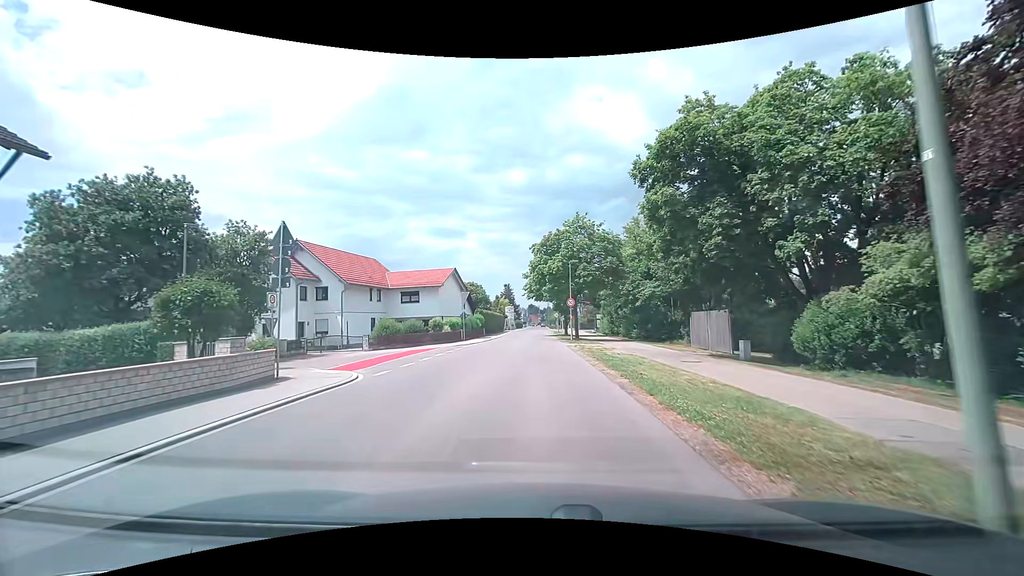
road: tertiary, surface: asphalt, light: Day
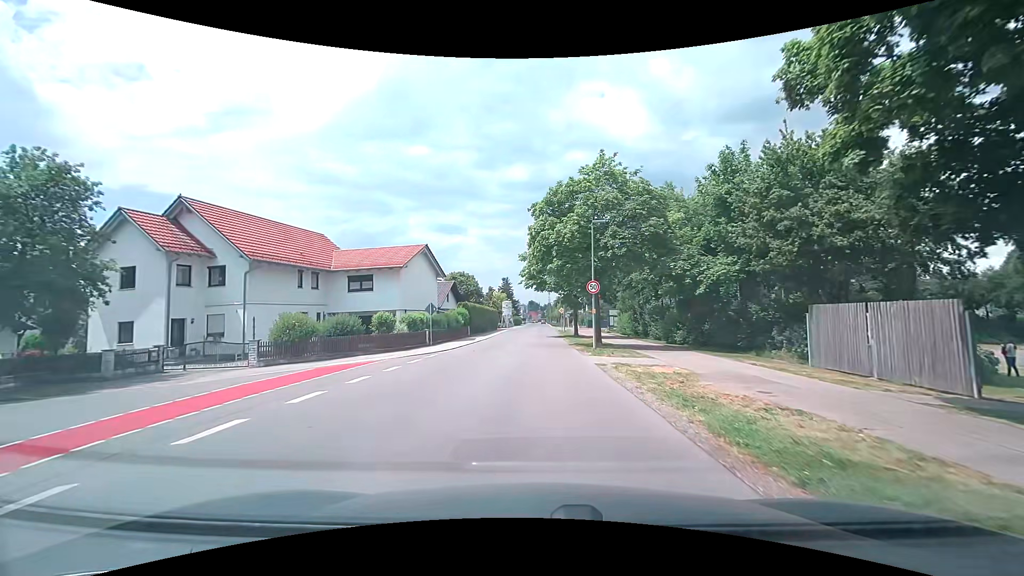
(-0.1, +14.6) m; 0°
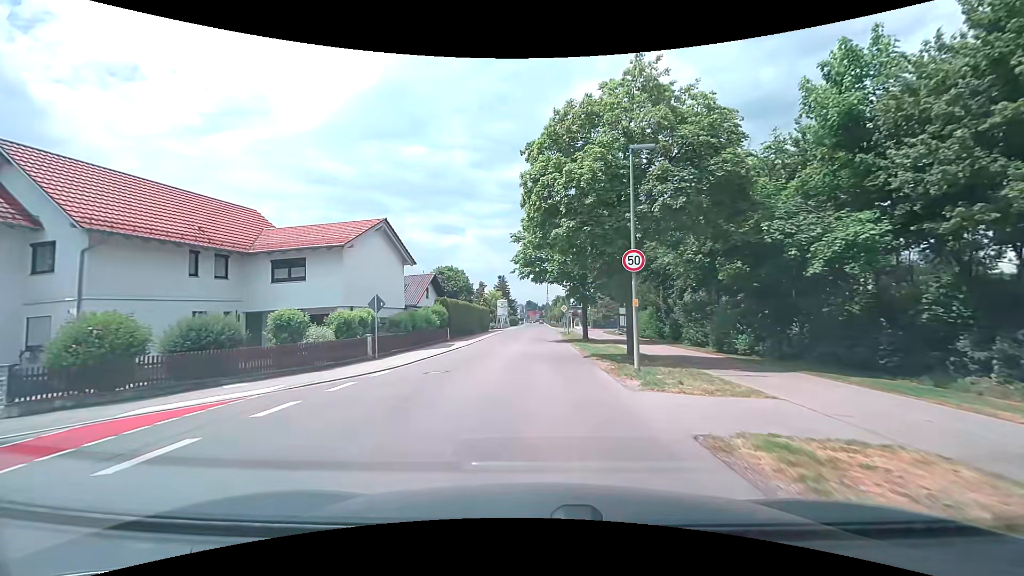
(0.0, +10.4) m; +1°
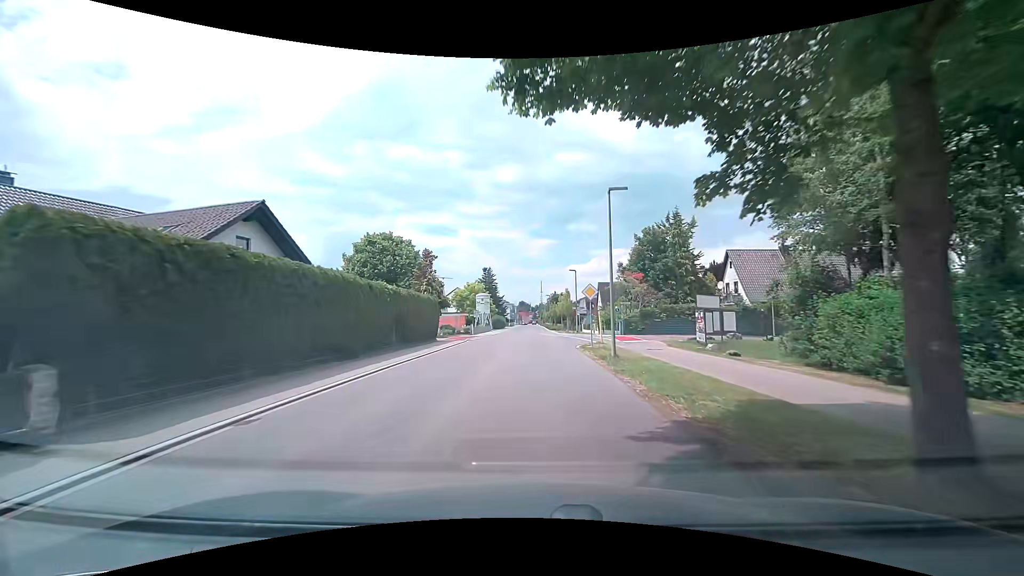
(-0.3, +31.4) m; 0°
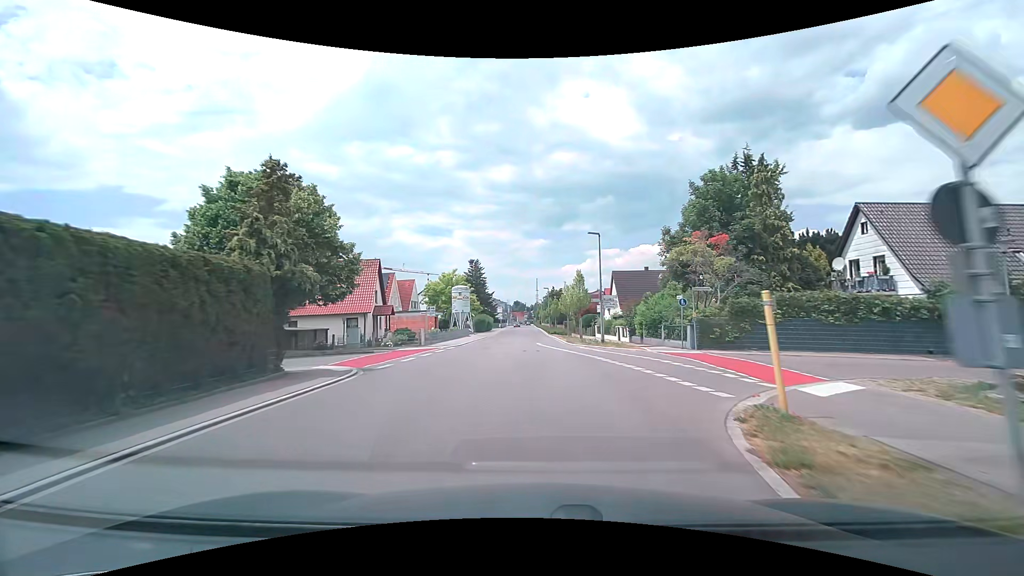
(+0.1, +21.2) m; 0°
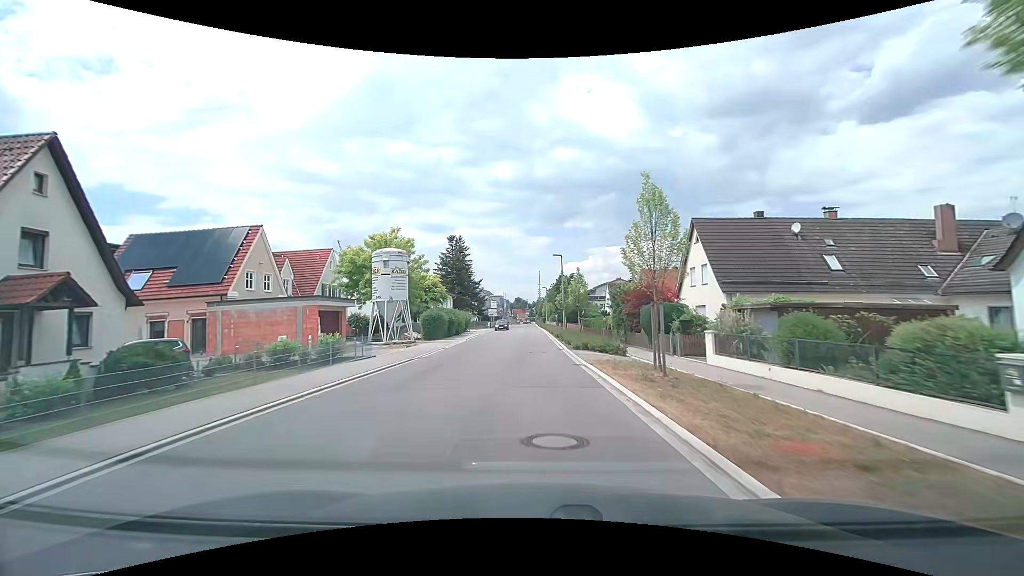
(-0.1, +33.7) m; 0°
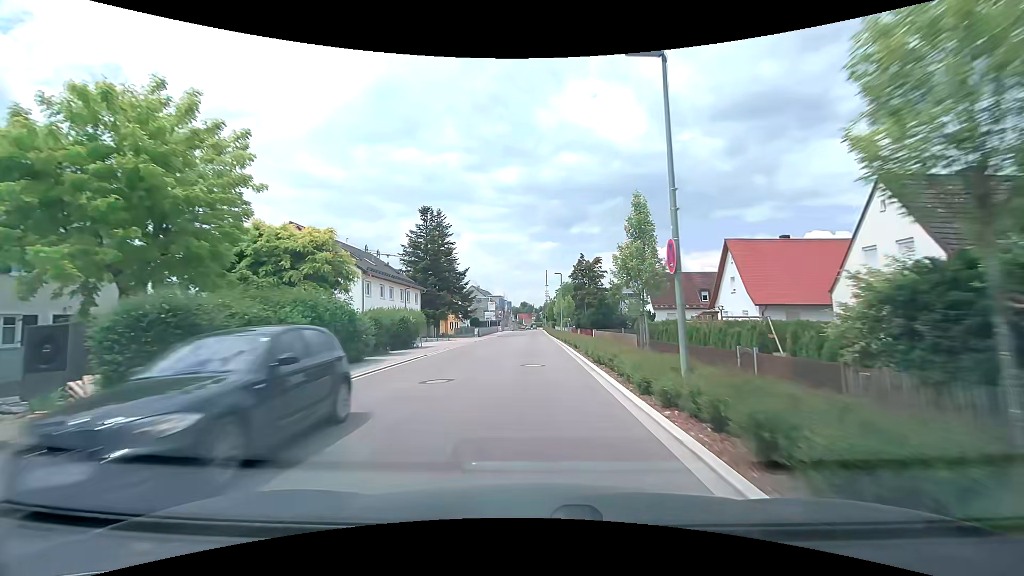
(-0.3, +28.4) m; -1°
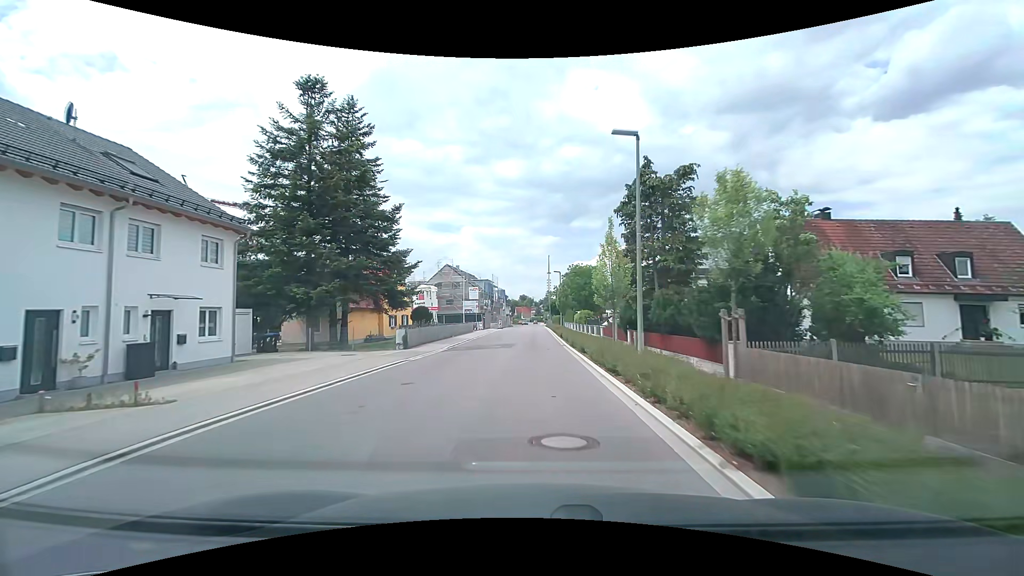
(-0.2, +35.7) m; 0°
(0, +10) (0, +20) (0, +30) (0, +40) (0, +50) (0, +60) (0, +70) (0, +80) (0, +90) (0, +100) m
